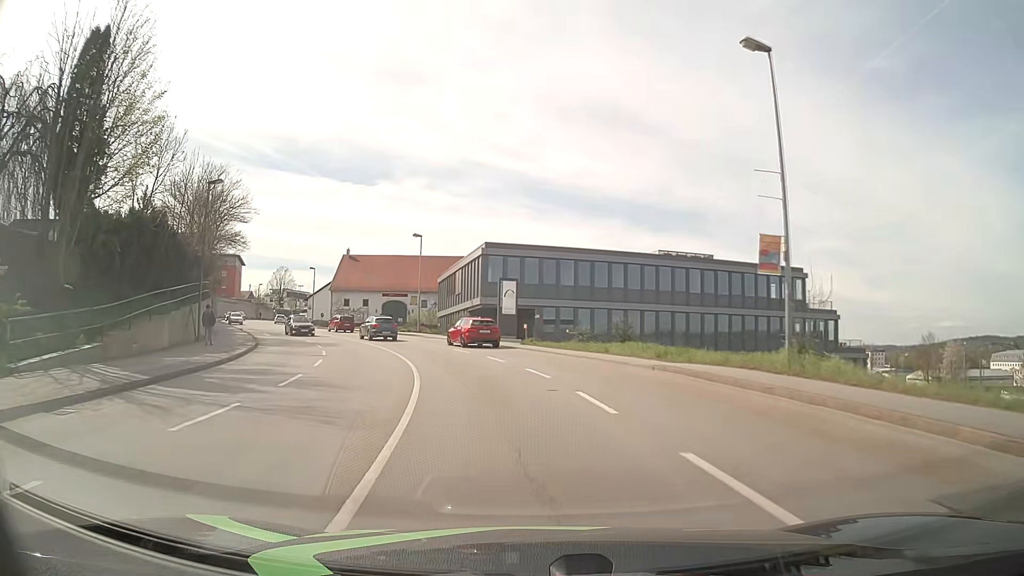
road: tertiary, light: Day
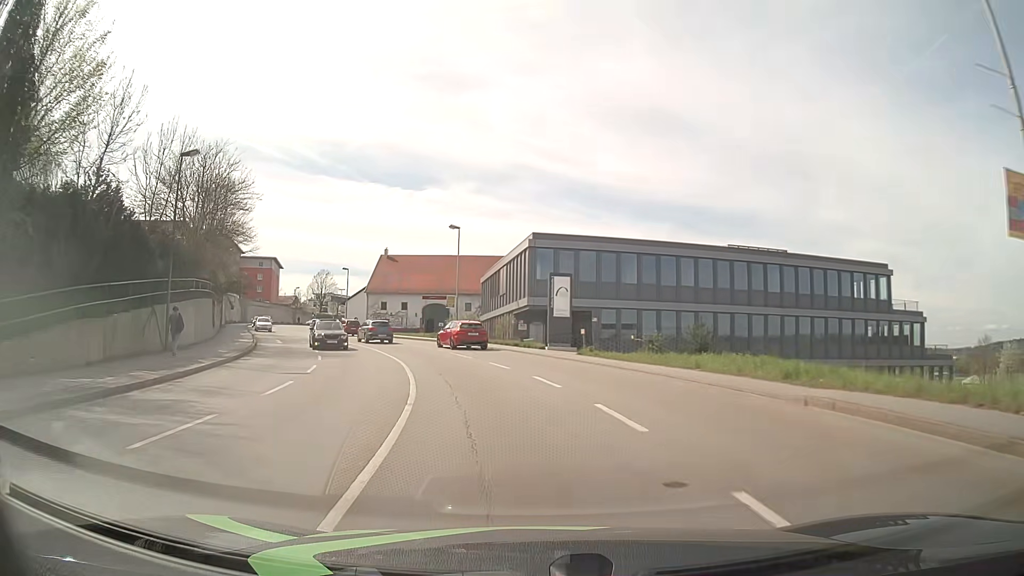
(-0.3, +7.4) m; -4°
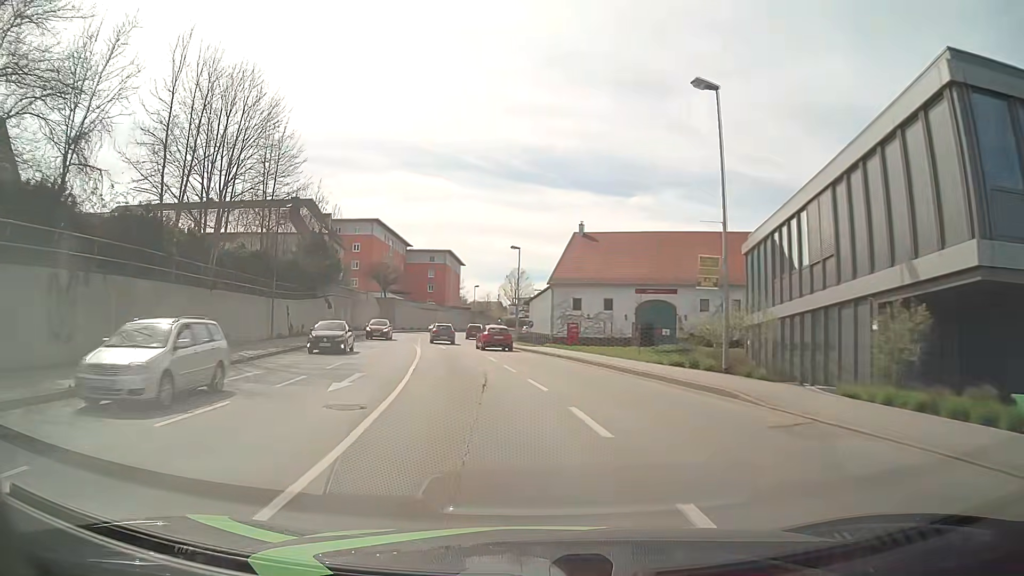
(-4.4, +29.5) m; -18°
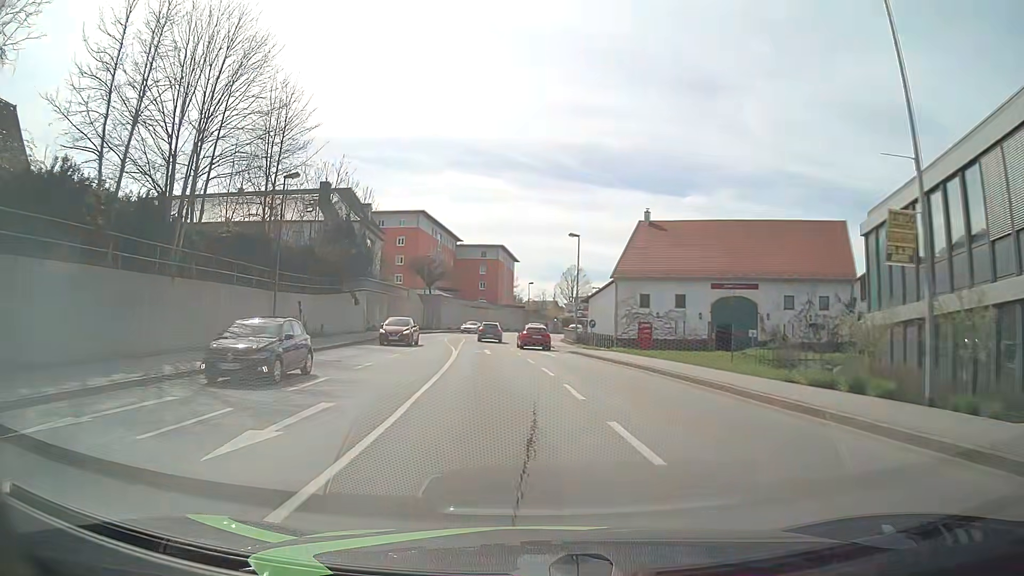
(-0.4, +7.5) m; -5°
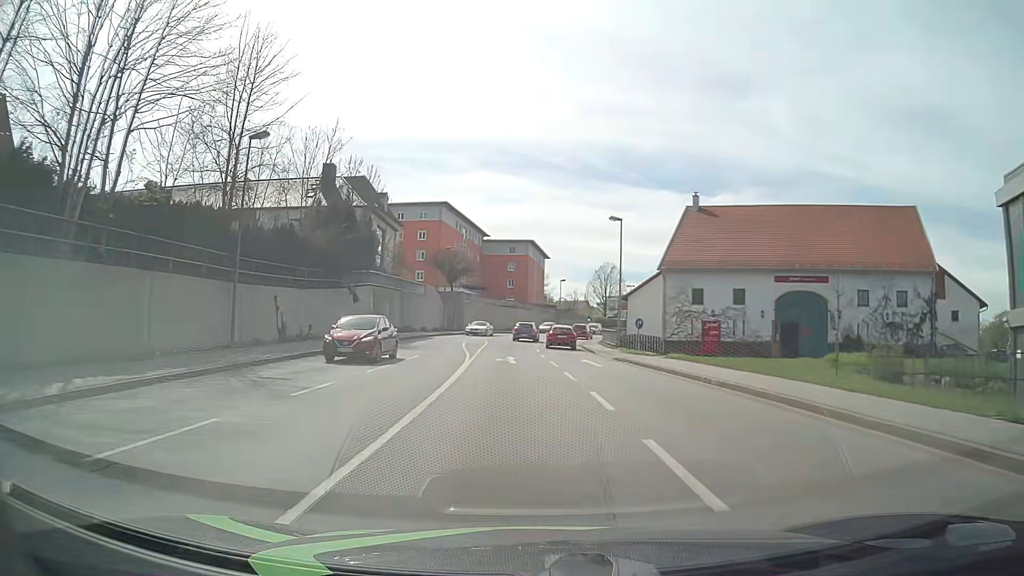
(-0.2, +7.6) m; -3°
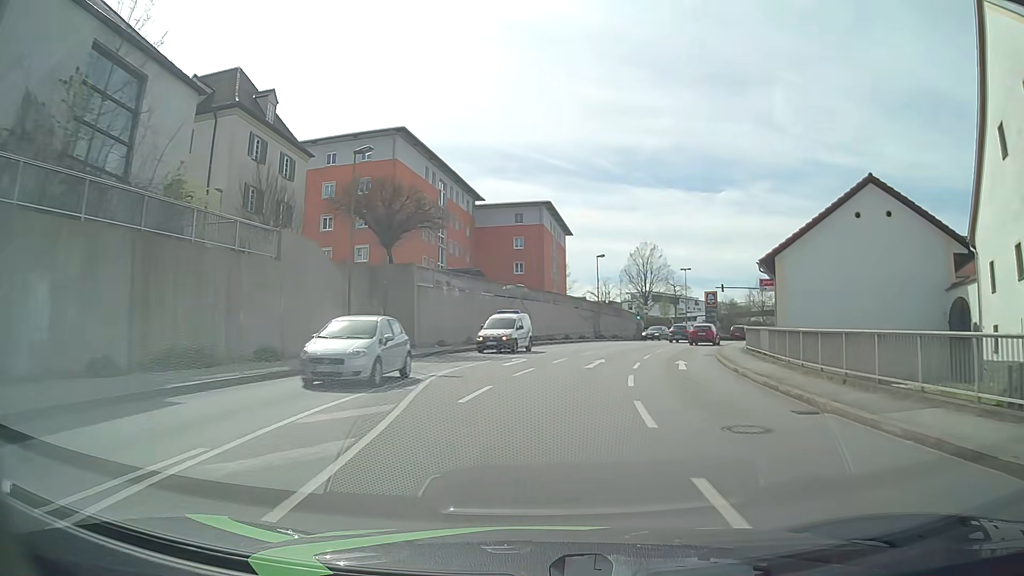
(-1.2, +38.1) m; -1°
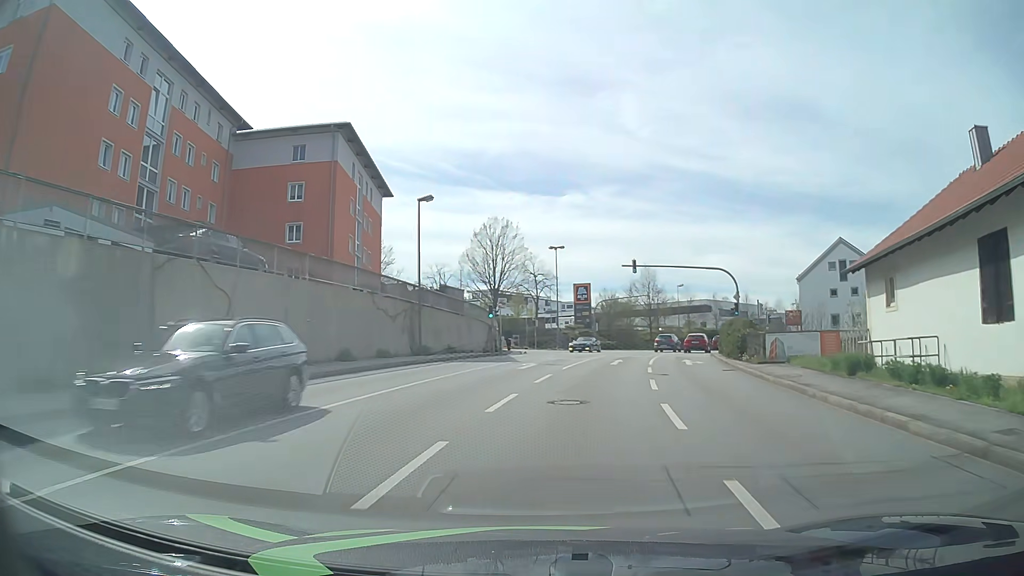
(+3.2, +30.1) m; +13°
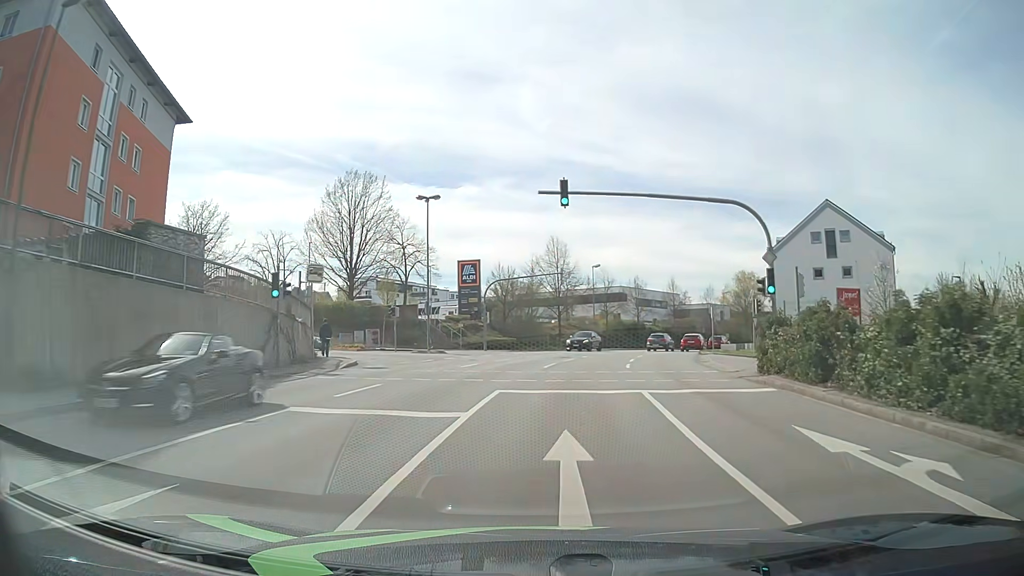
(+2.1, +22.8) m; +9°
(0, +10) (+1, +20) (+3, +30) (+5, +40) (+8, +49) (+11, +59) (+15, +68) (+20, +77) (+25, +85) (+30, +93) m
